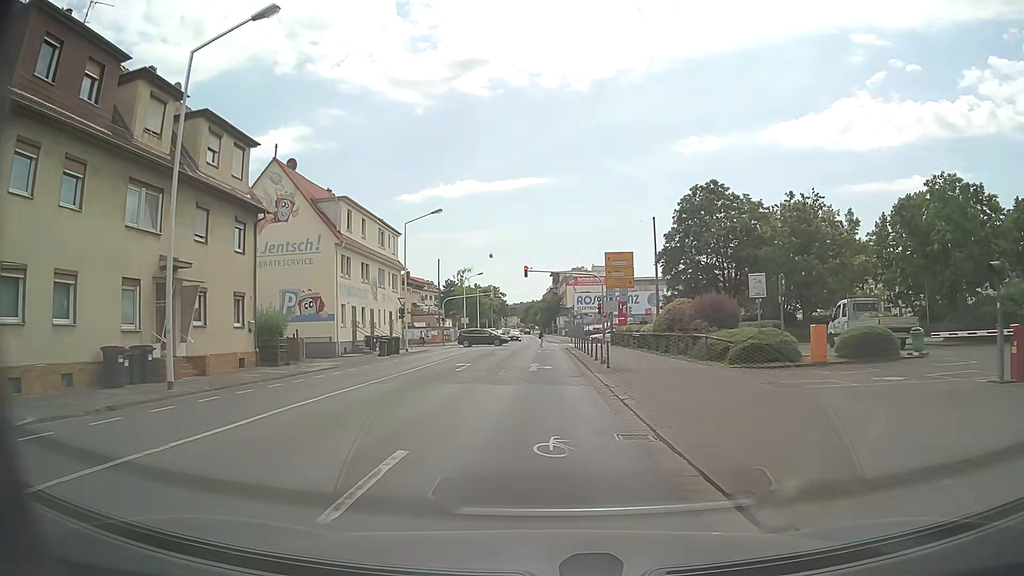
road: secondary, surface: asphalt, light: Day
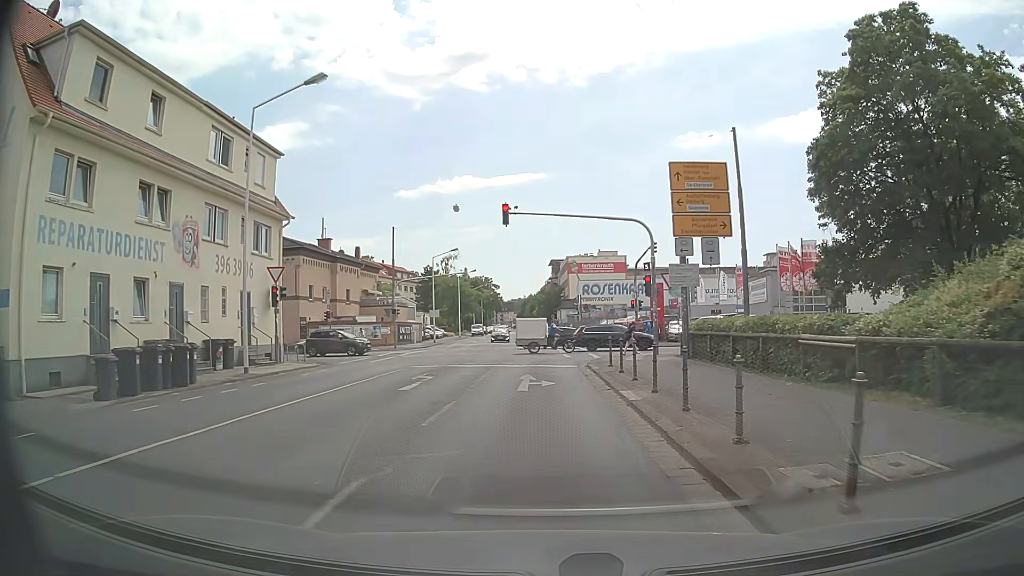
(-0.1, +25.5) m; -1°
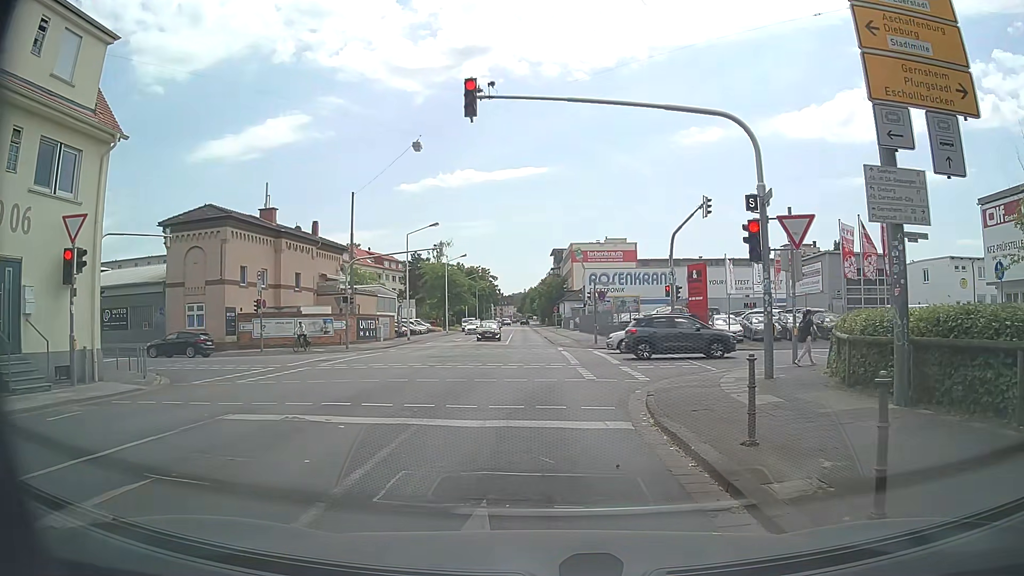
(+0.1, +13.7) m; 0°
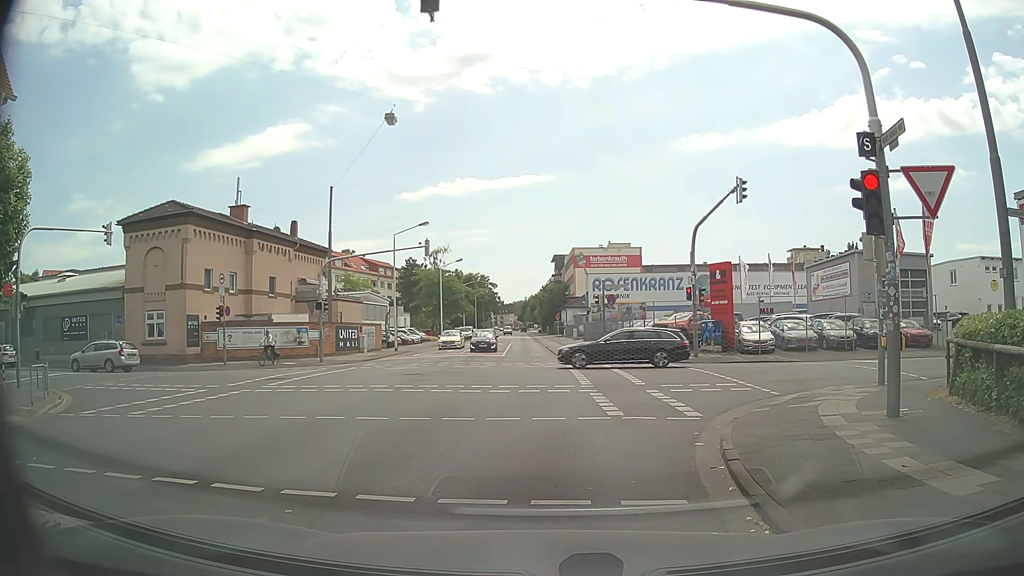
(0.0, +5.0) m; -3°
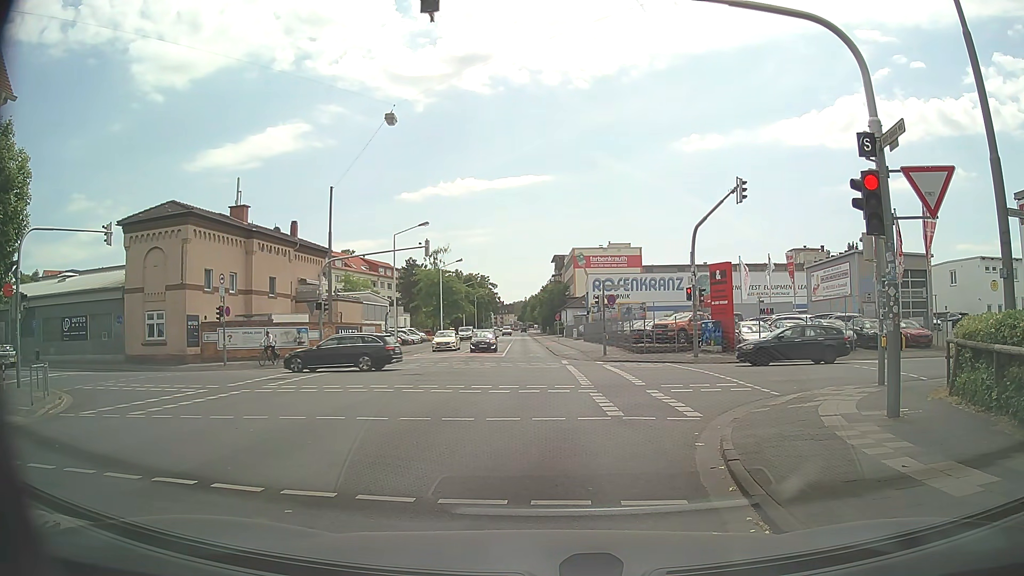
(0.0, 0.0) m; 0°
(0, +10) (+1, +20) (+1, +30) (+2, +40) (+2, +50) (+2, +60) (+2, +70) (+3, +80) (+3, +90) (+3, +100) m
